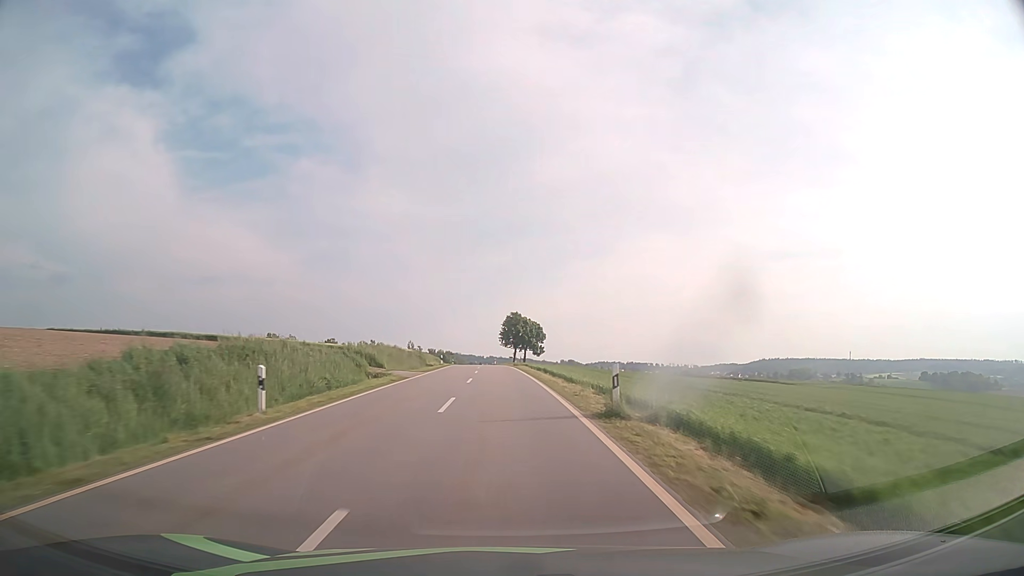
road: tertiary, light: Day
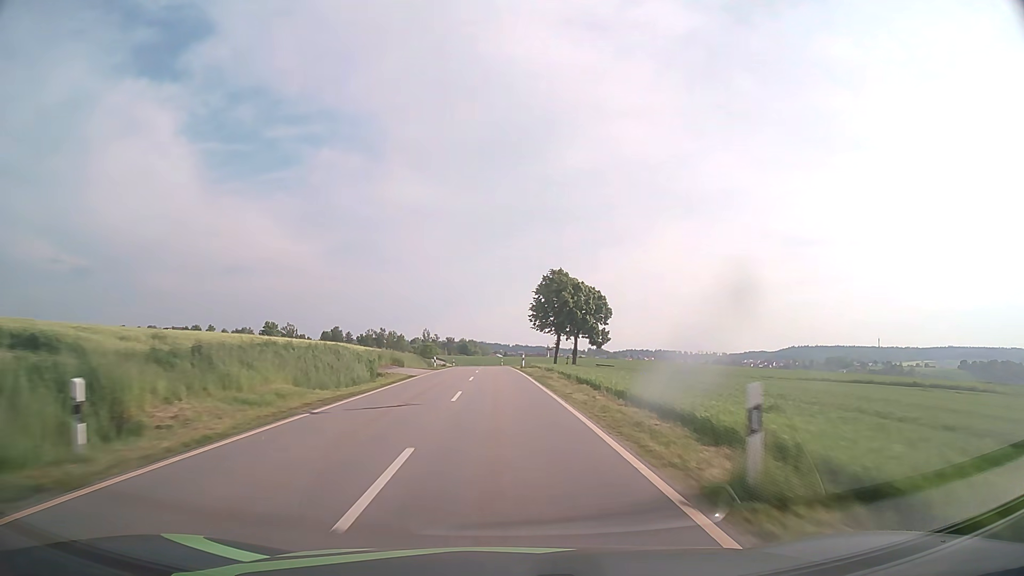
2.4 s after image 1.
(-1.1, +57.6) m; -2°
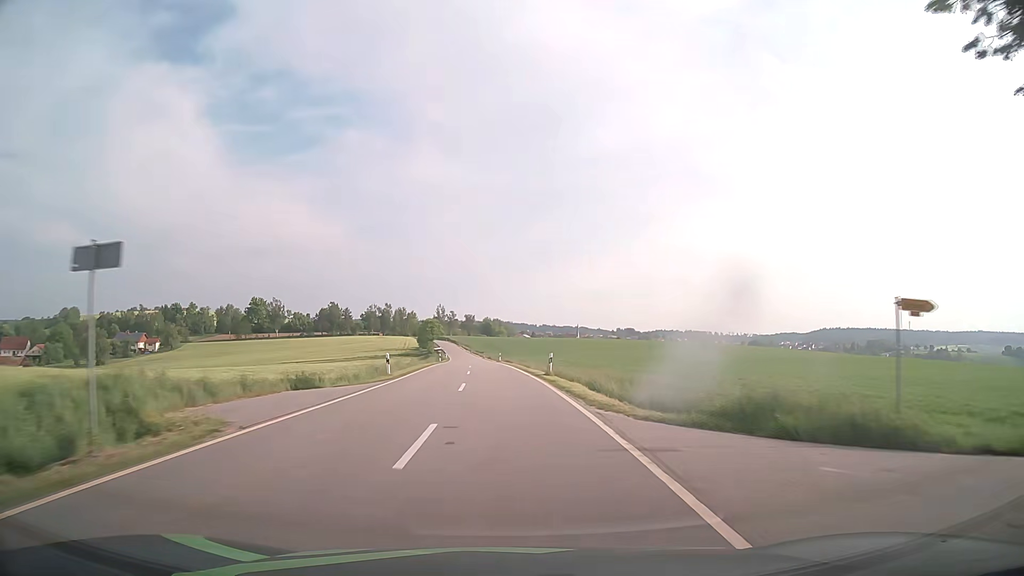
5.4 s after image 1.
(-1.4, +70.6) m; -2°
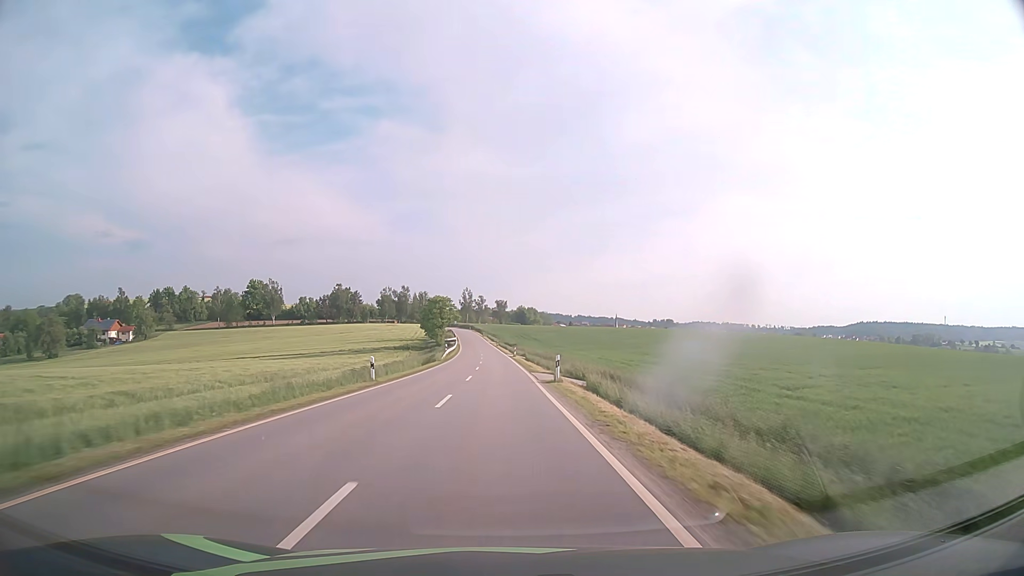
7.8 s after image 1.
(-1.3, +53.3) m; -3°
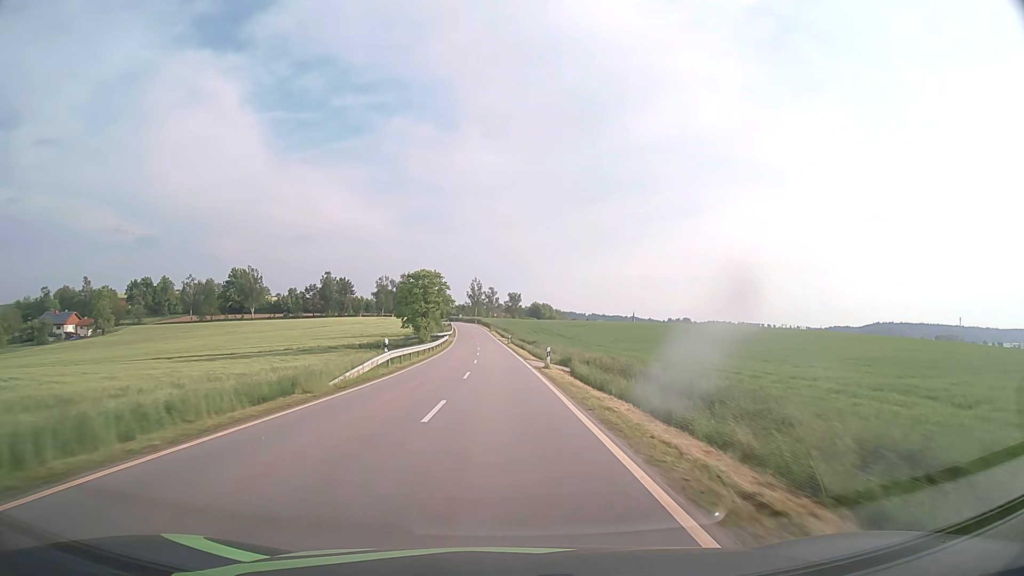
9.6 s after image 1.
(-0.4, +40.1) m; -1°
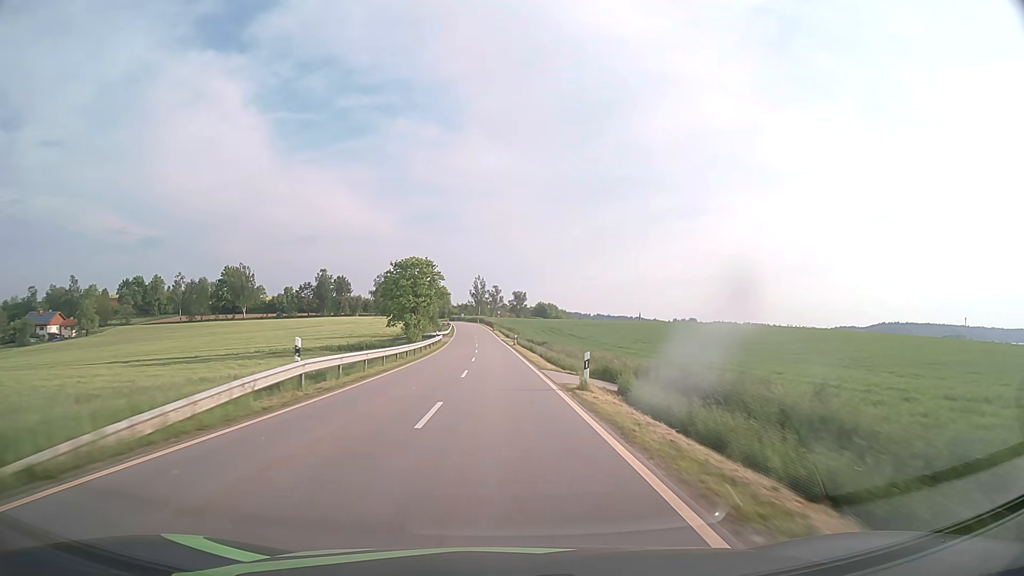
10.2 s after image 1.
(0.0, +13.2) m; 0°
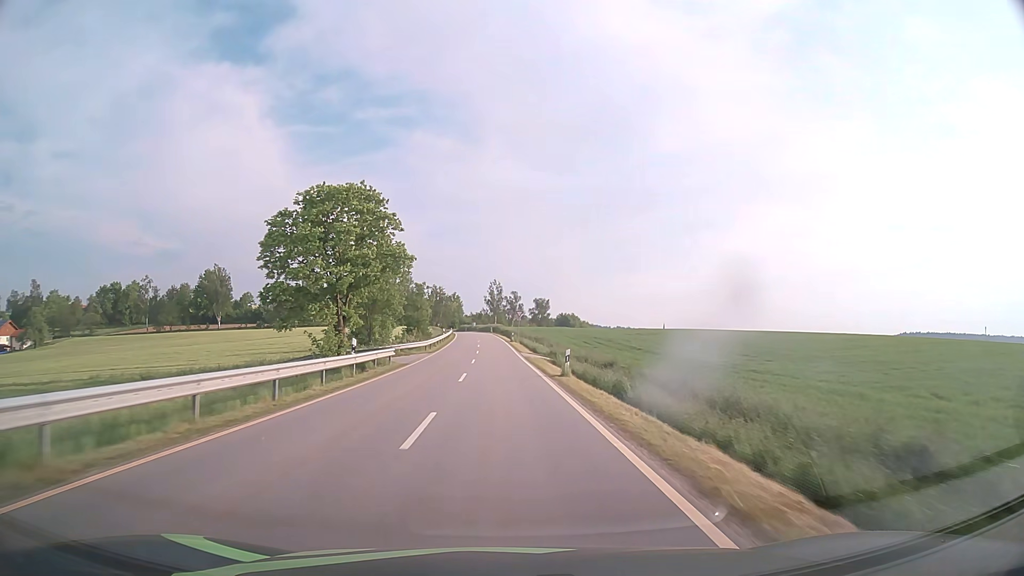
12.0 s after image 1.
(-0.6, +38.2) m; -2°
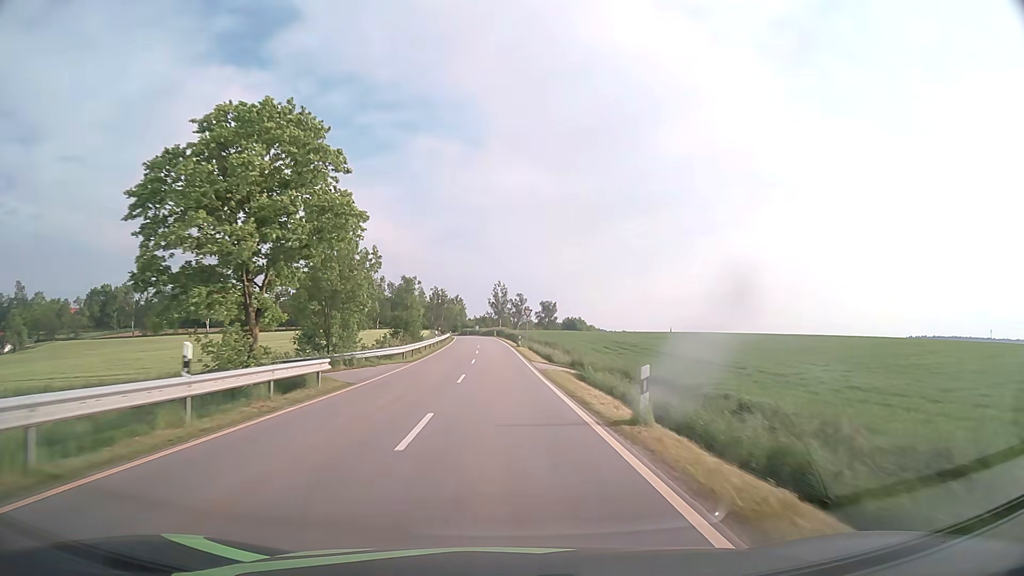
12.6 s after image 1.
(0.0, +12.2) m; 0°
(0, +10) (0, +20) (0, +30) (-1, +40) (-1, +50) (-1, +60) (-2, +70) (-2, +80) (-3, +90) (-3, +100) m
